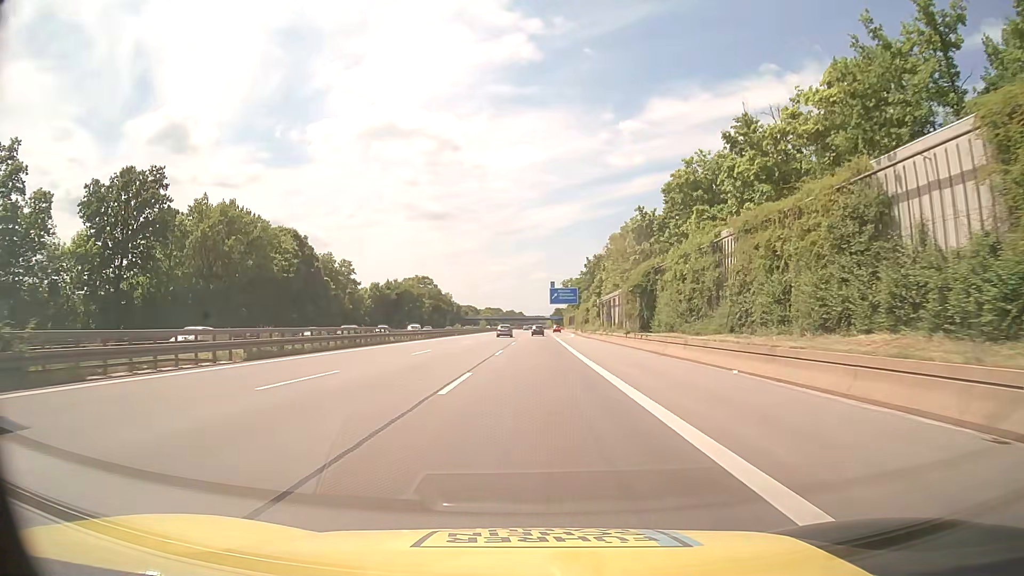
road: motorway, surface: asphalt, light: Day
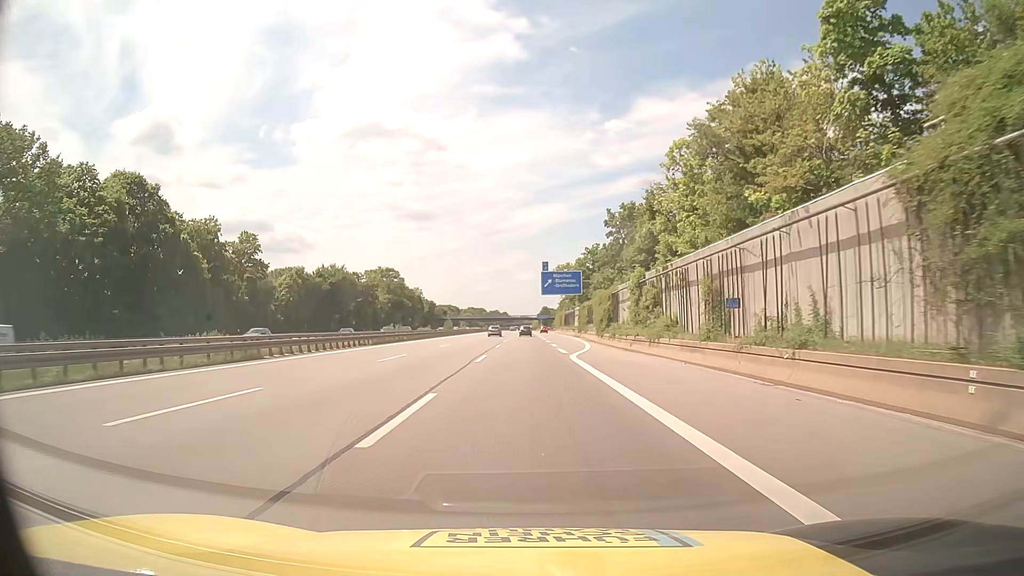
(+0.1, +41.6) m; +1°
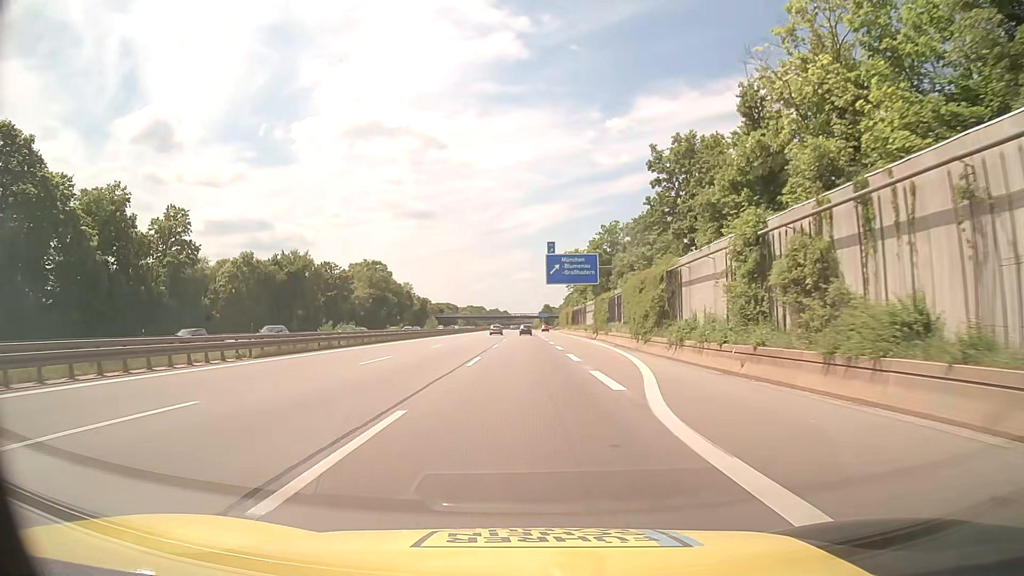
(0.0, +20.8) m; 0°
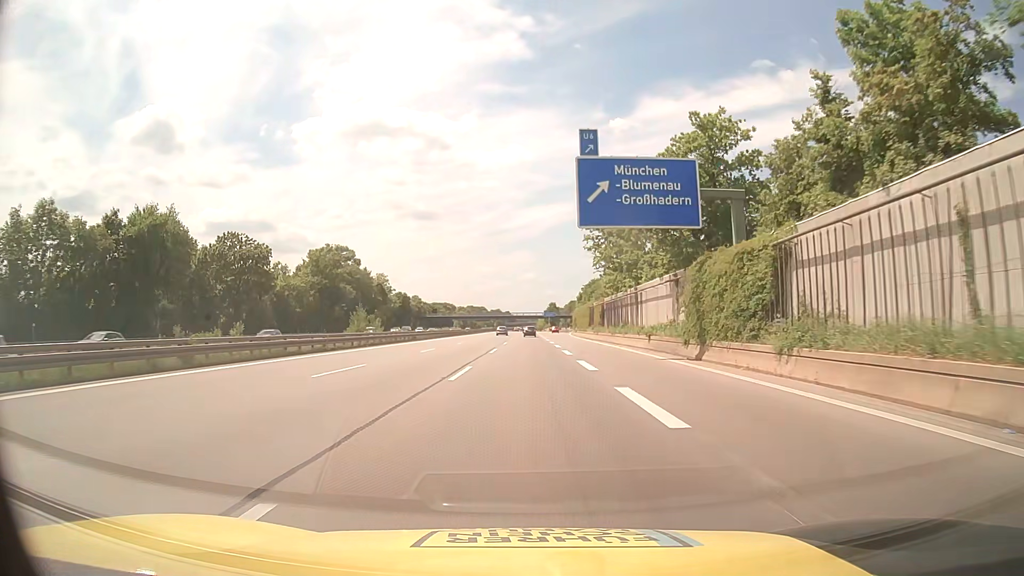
(0.0, +41.7) m; 0°
(0, +10) (0, +20) (0, +30) (0, +40) (0, +50) (0, +60) (0, +70) (0, +80) (0, +90) (0, +100) m
